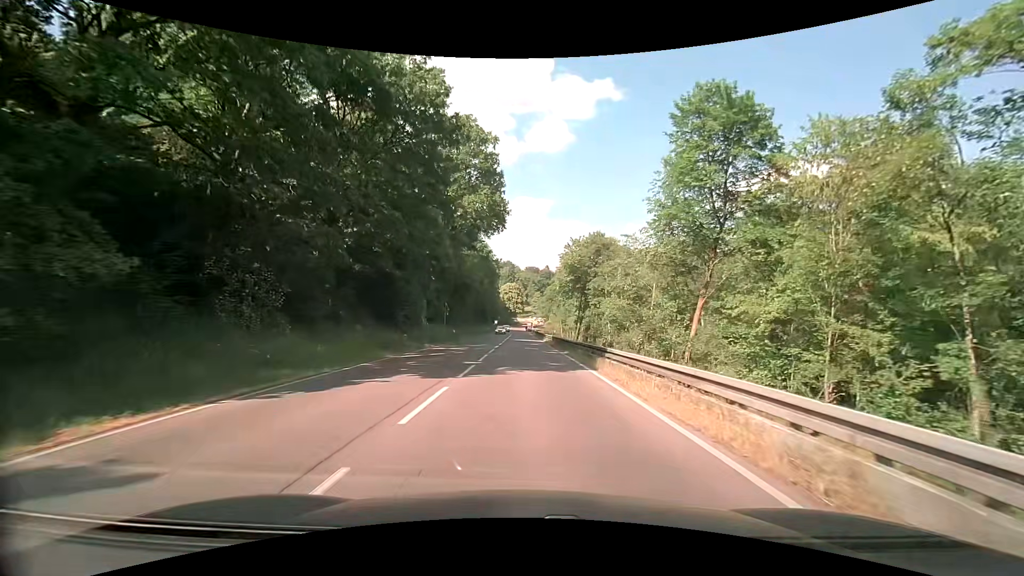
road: secondary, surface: asphalt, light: Day
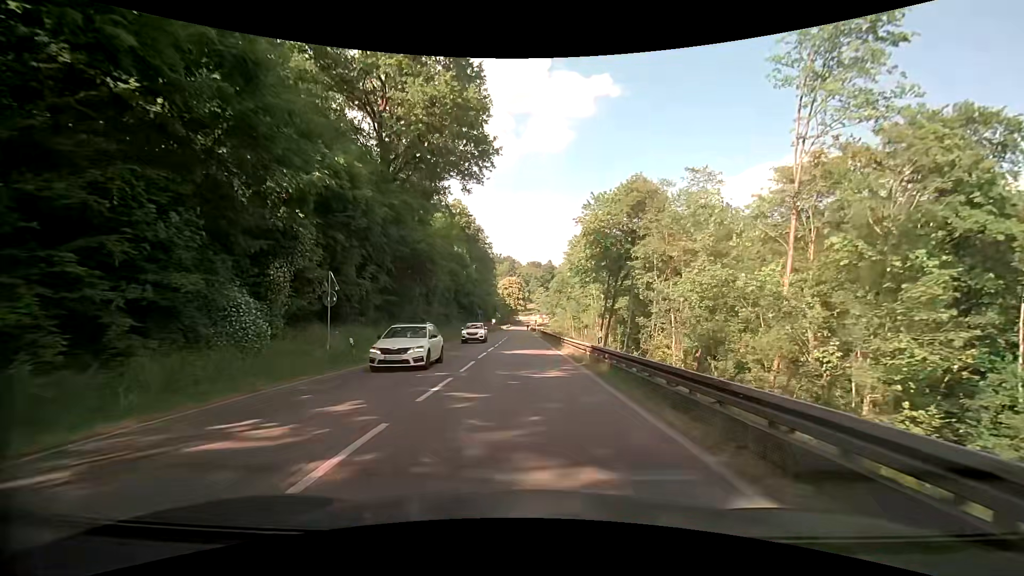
(+0.1, +28.2) m; -1°
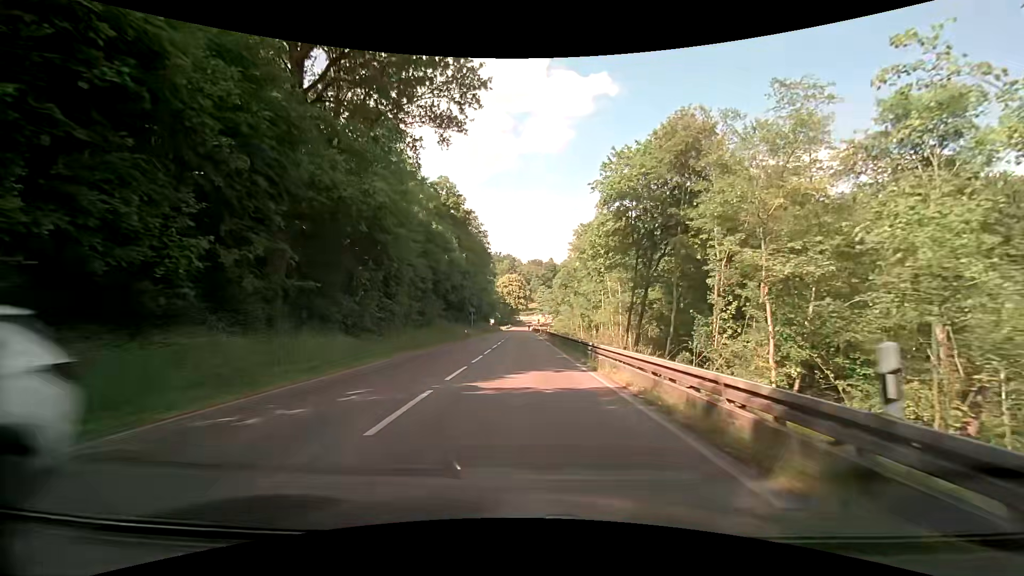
(+0.1, +14.9) m; +1°
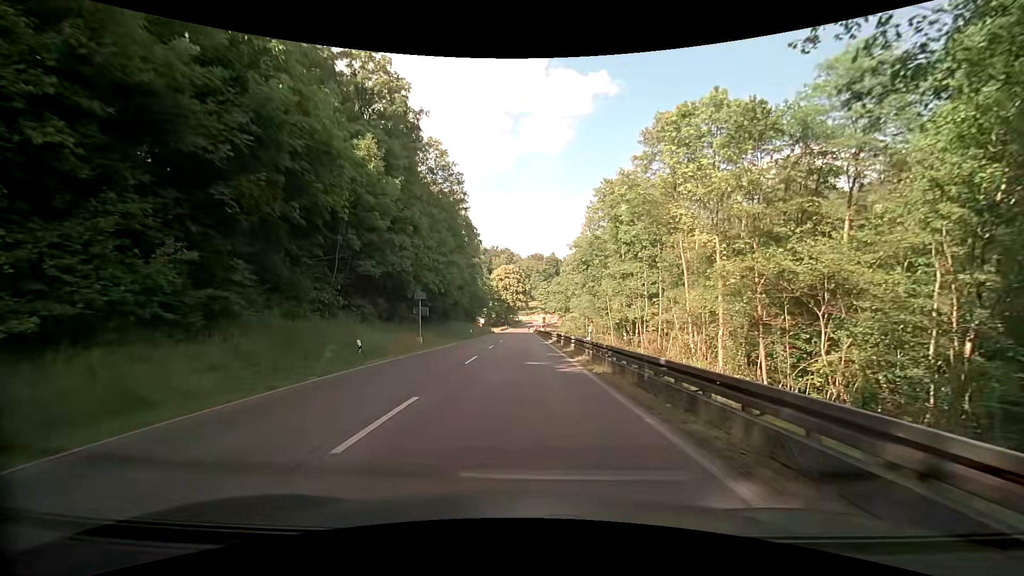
(-0.1, +37.0) m; 0°
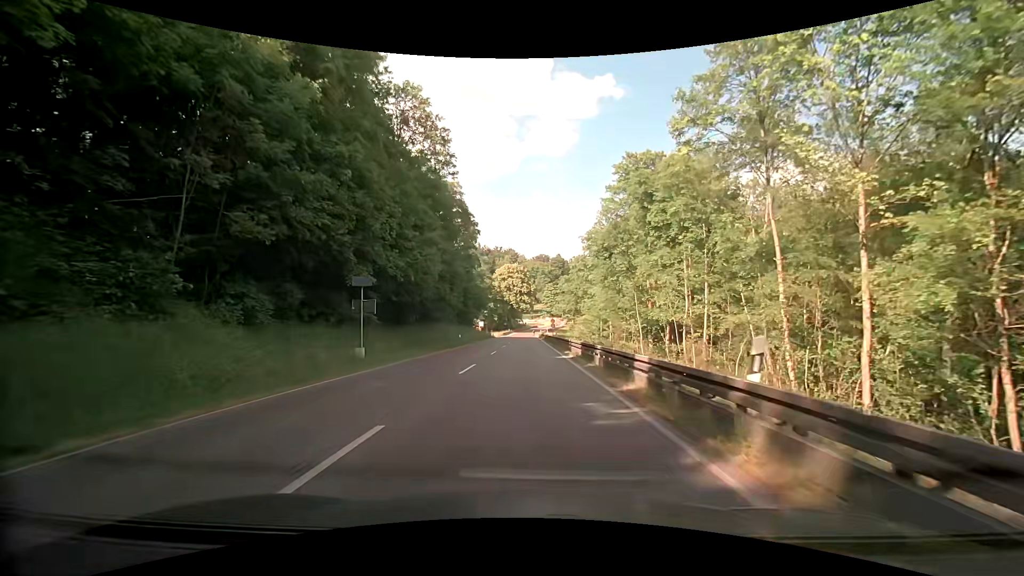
(-0.1, +14.5) m; -1°
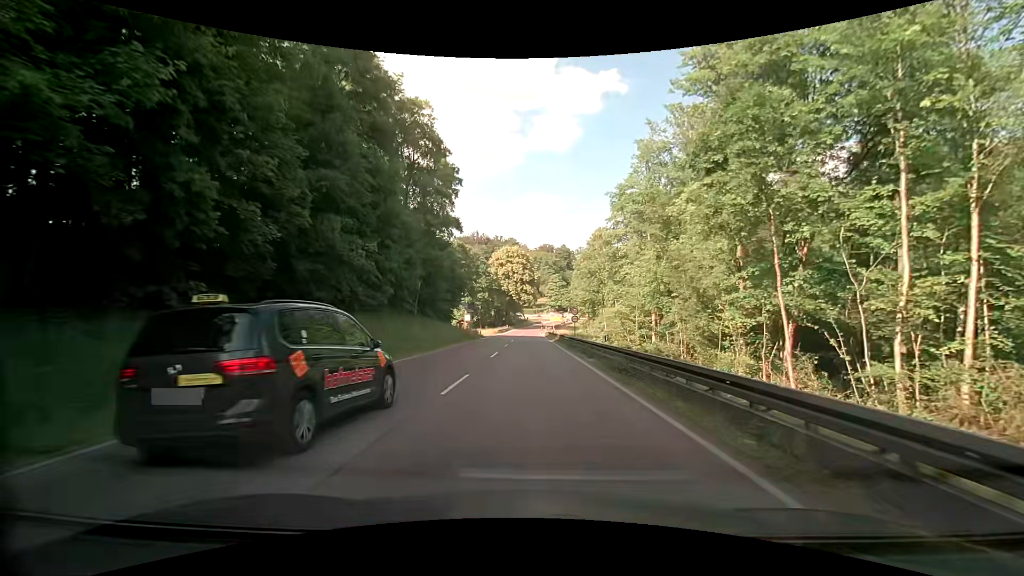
(-0.1, +29.1) m; 0°
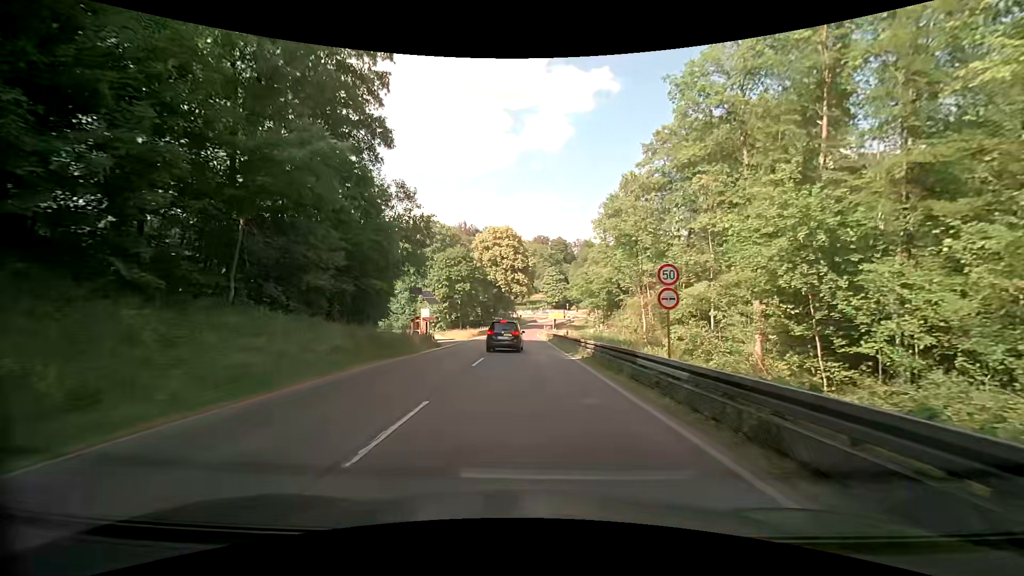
(+0.2, +29.0) m; 0°
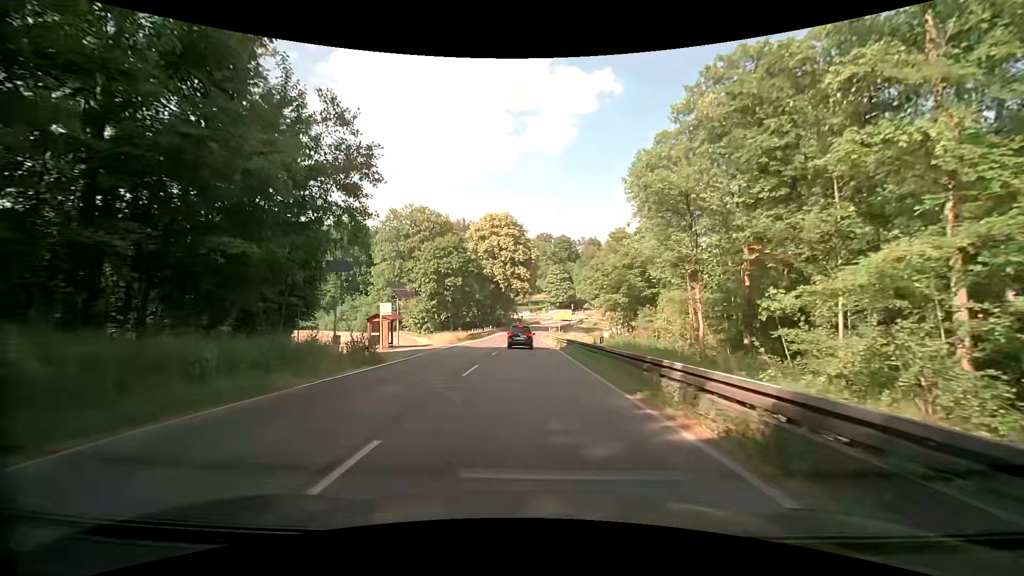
(0.0, +15.0) m; 0°
(0, +10) (0, +20) (0, +30) (0, +40) (0, +50) (+1, +60) (+1, +70) (+1, +80) (+2, +90) (+3, +100) m
